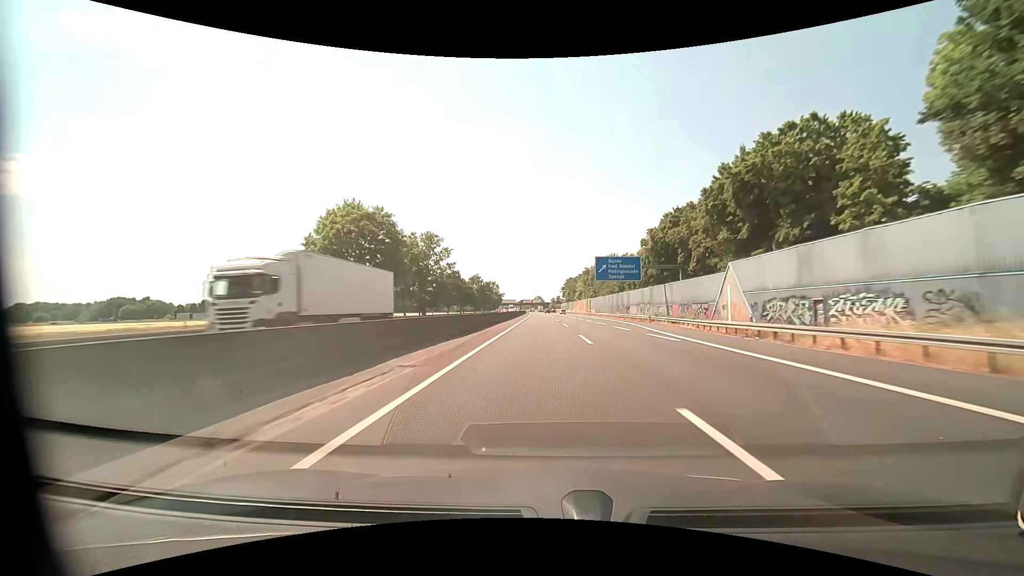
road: motorway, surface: asphalt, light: Day
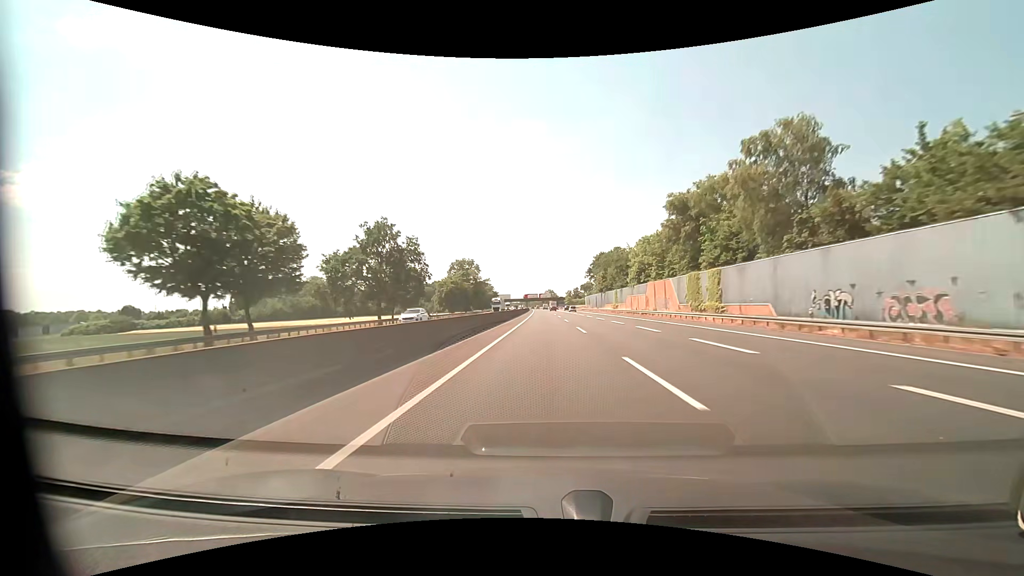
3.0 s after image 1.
(-1.6, +103.2) m; -1°
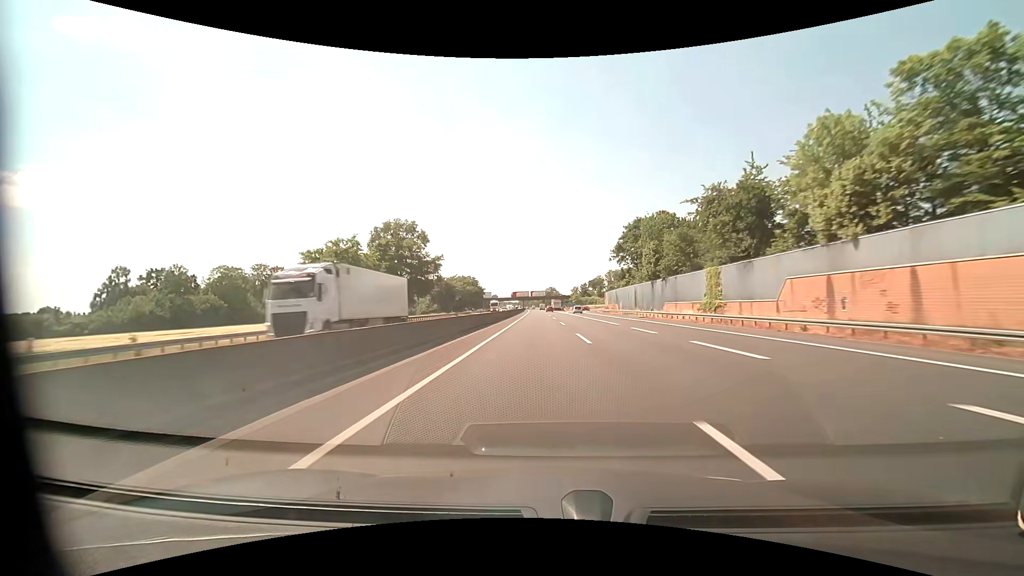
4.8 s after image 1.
(-0.1, +61.8) m; 0°
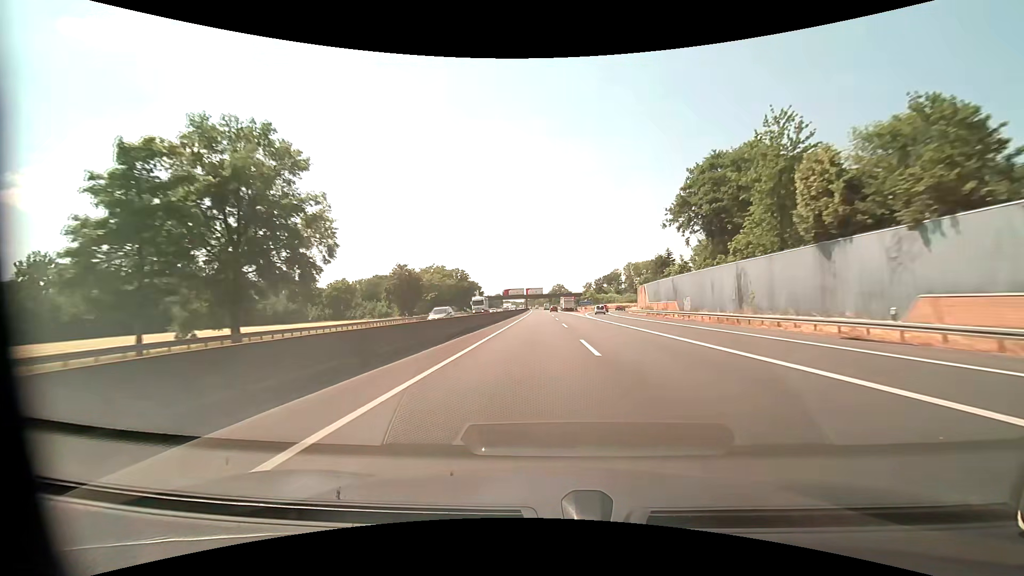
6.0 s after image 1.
(-0.2, +41.1) m; -1°
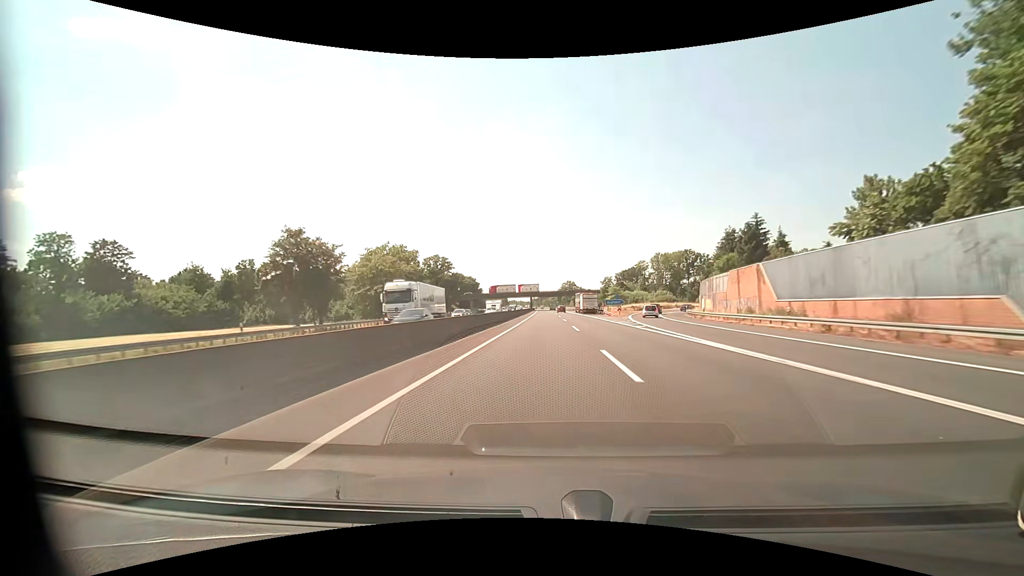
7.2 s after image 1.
(-0.4, +41.0) m; -1°
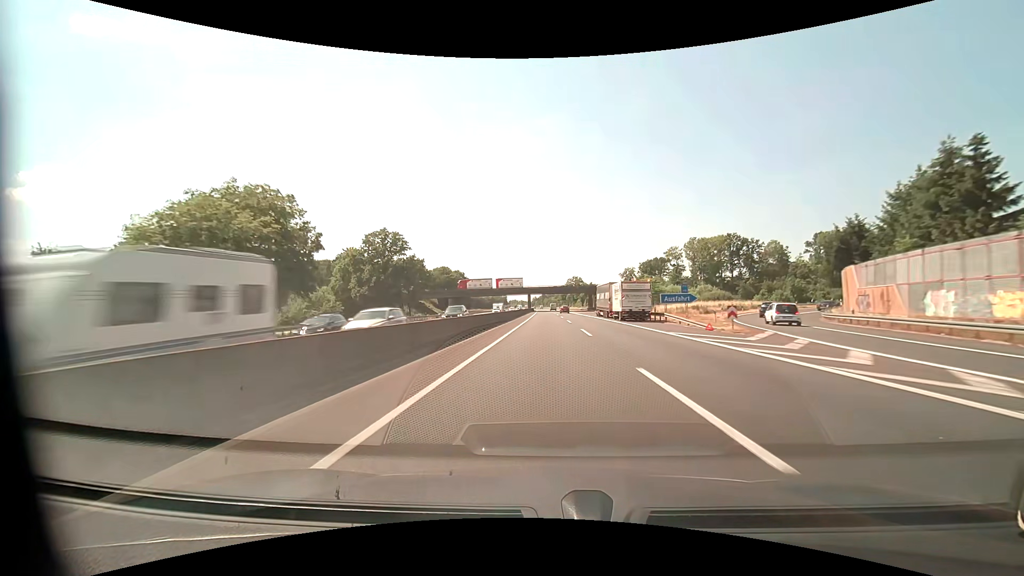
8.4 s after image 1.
(-0.1, +41.0) m; 0°
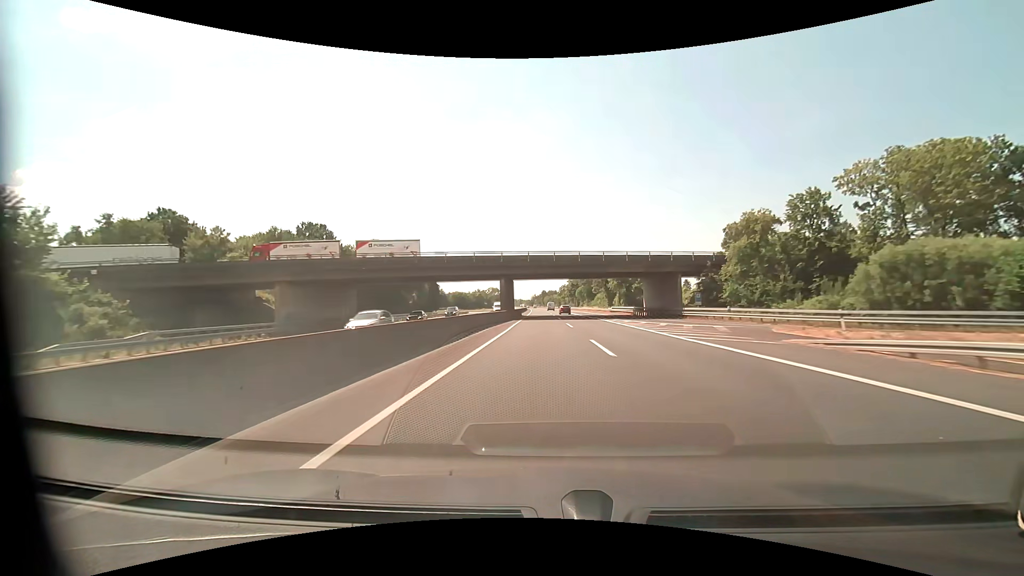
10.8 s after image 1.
(-0.1, +82.0) m; 0°
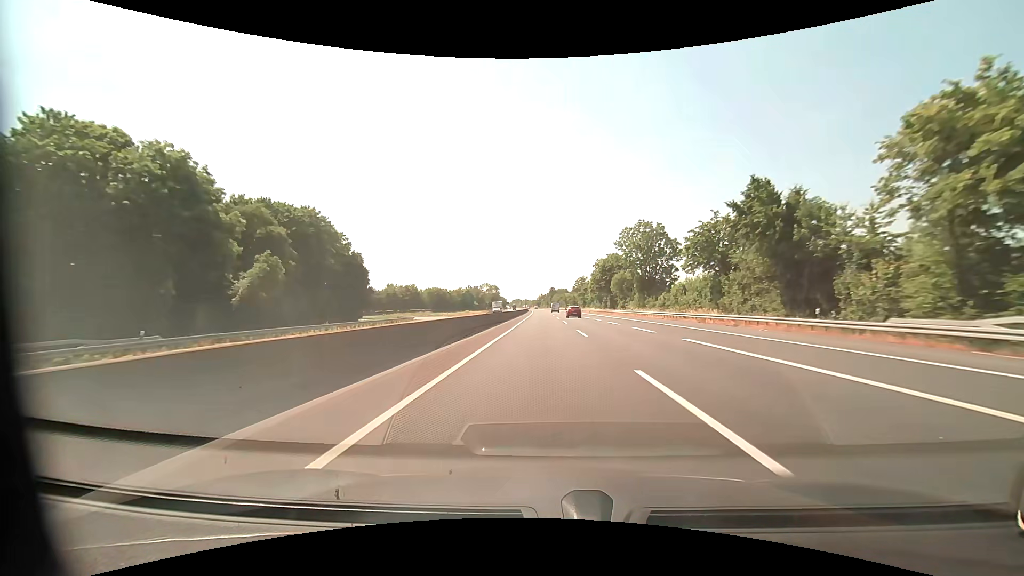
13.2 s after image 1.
(-0.7, +82.2) m; -2°
(0, +10) (0, +20) (0, +30) (0, +40) (+1, +50) (+1, +60) (+1, +70) (+1, +80) (+1, +90) (+1, +100) m
